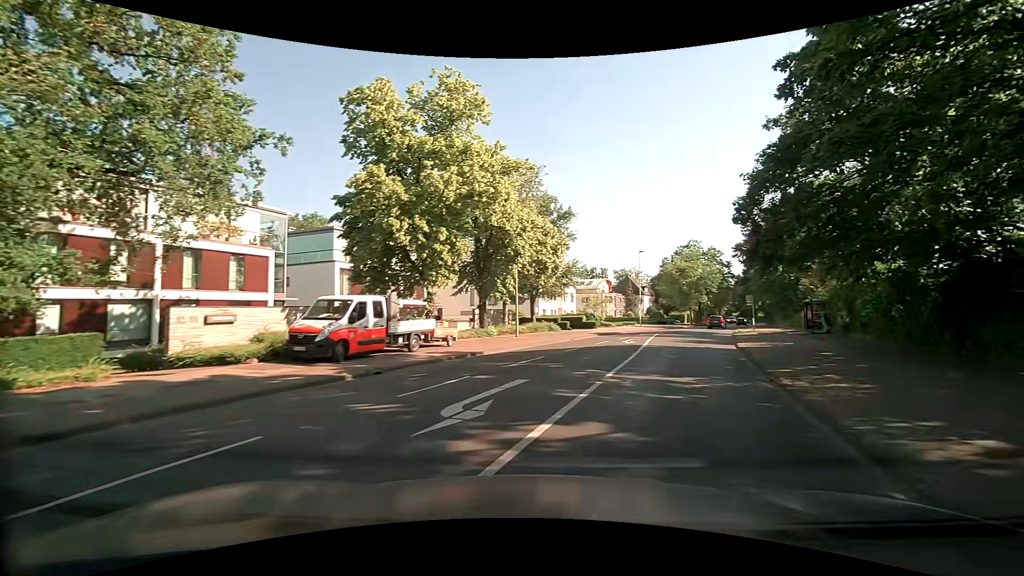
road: tertiary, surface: asphalt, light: Day
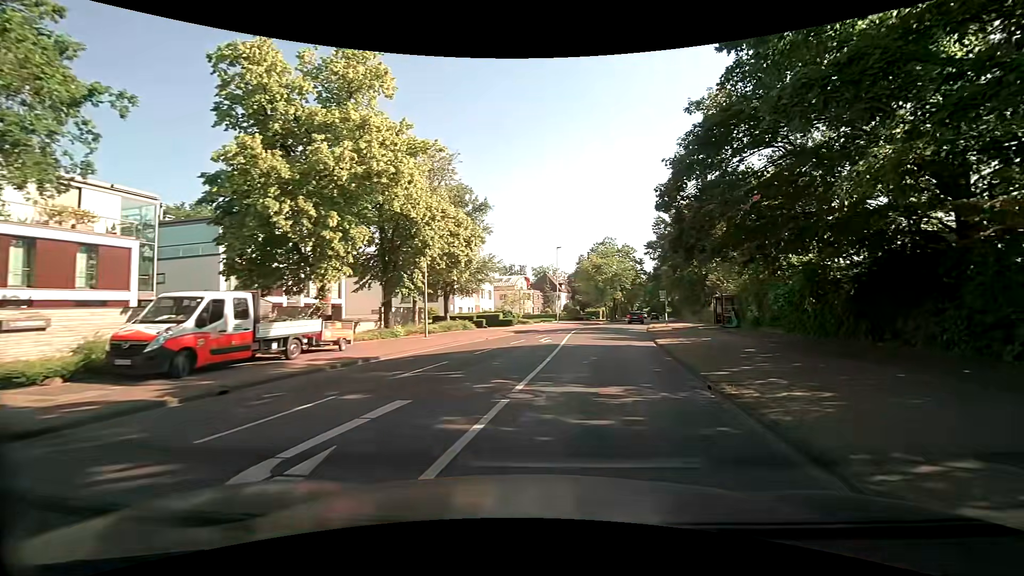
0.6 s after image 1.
(+0.2, +2.7) m; +9°
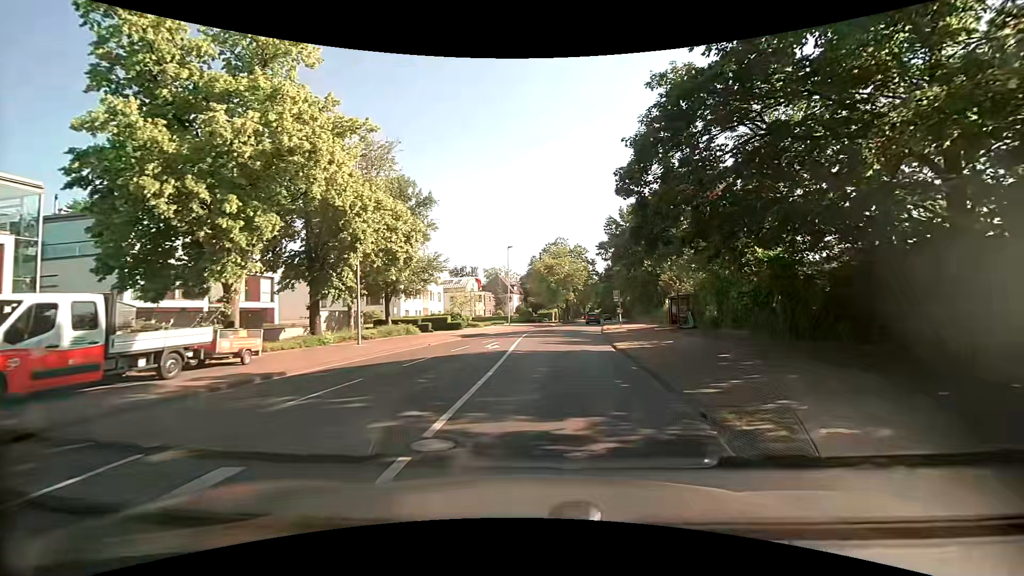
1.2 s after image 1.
(+0.2, +2.9) m; +5°
(0, +10) (+1, +20) (+2, +30) (+3, +40) (+5, +50) (+6, +60) (+8, +69) (+10, +79) (+12, +89) (+14, +99) m
